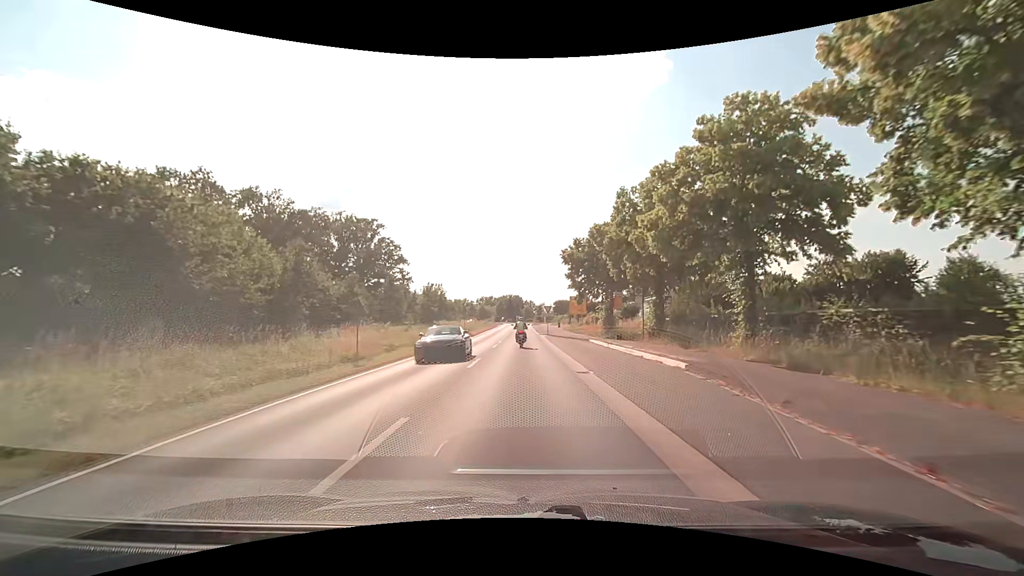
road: secondary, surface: asphalt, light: Day
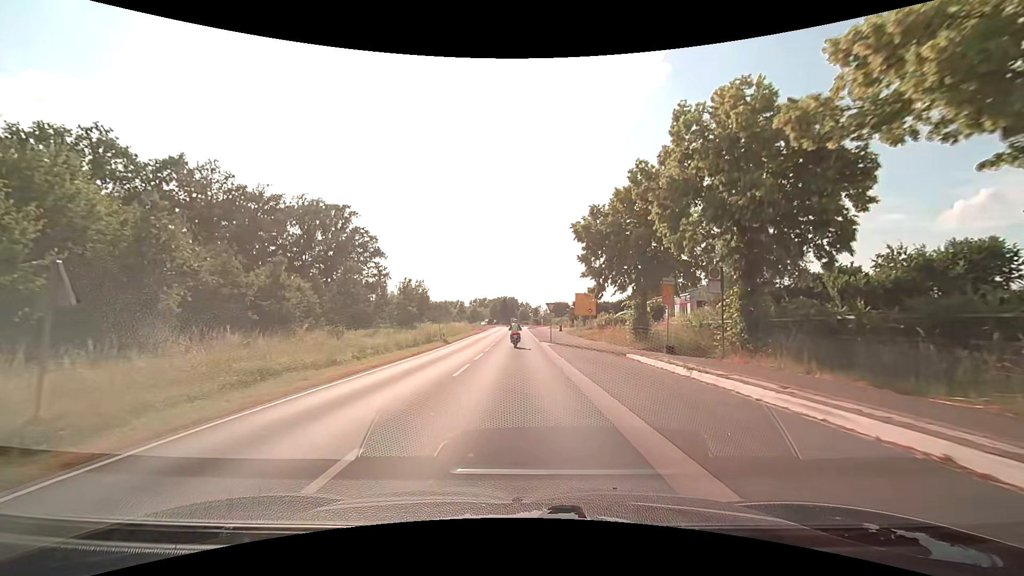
(+0.1, +13.6) m; +1°
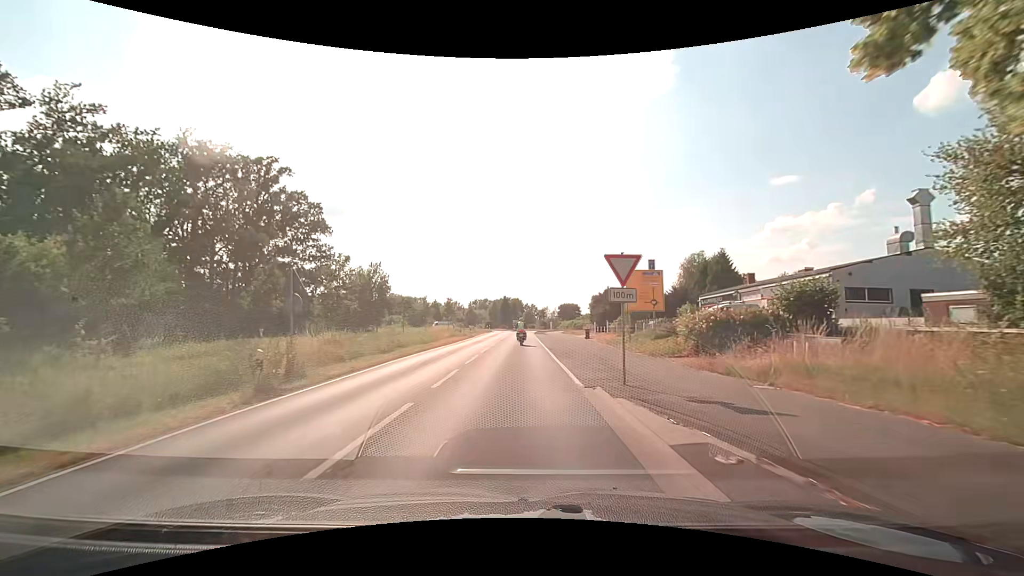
(0.0, +27.0) m; 0°
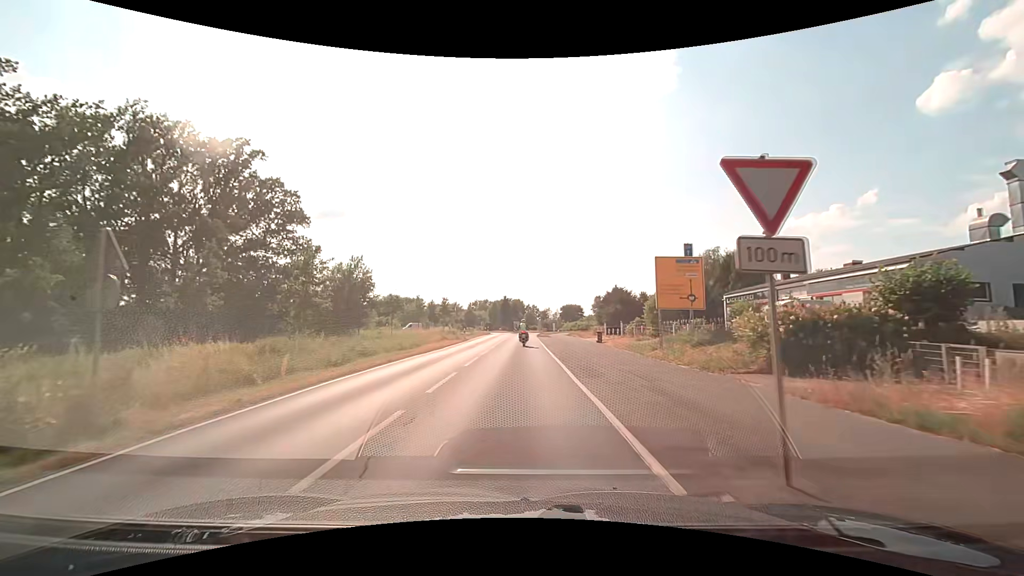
(0.0, +6.8) m; -1°
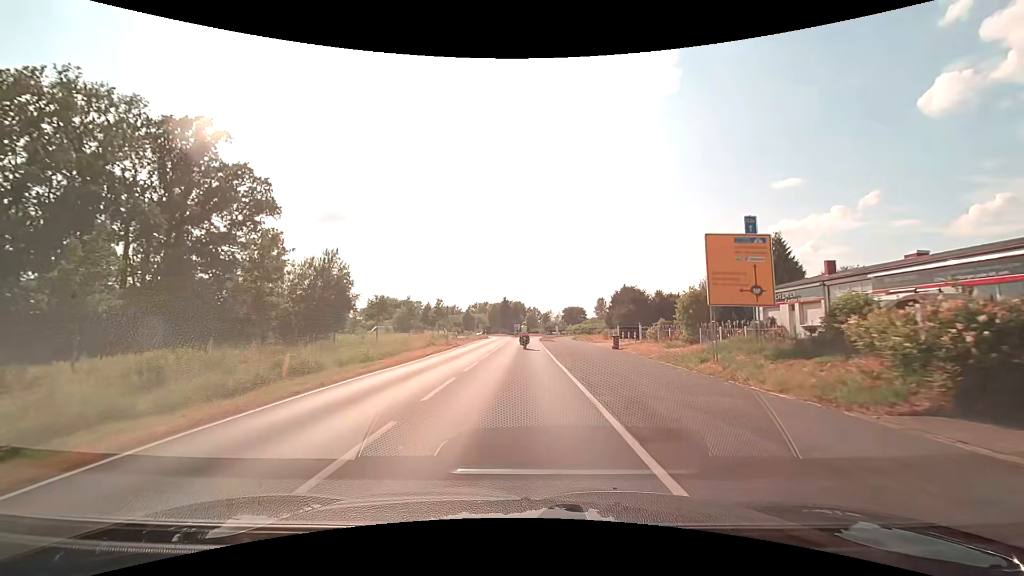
(+0.1, +6.7) m; +1°
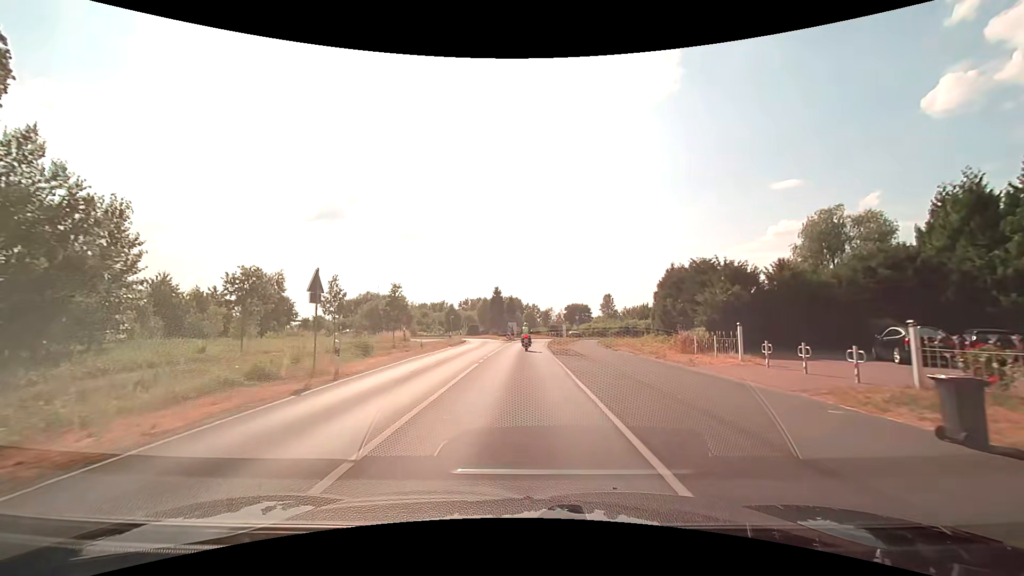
(-0.2, +26.5) m; -1°
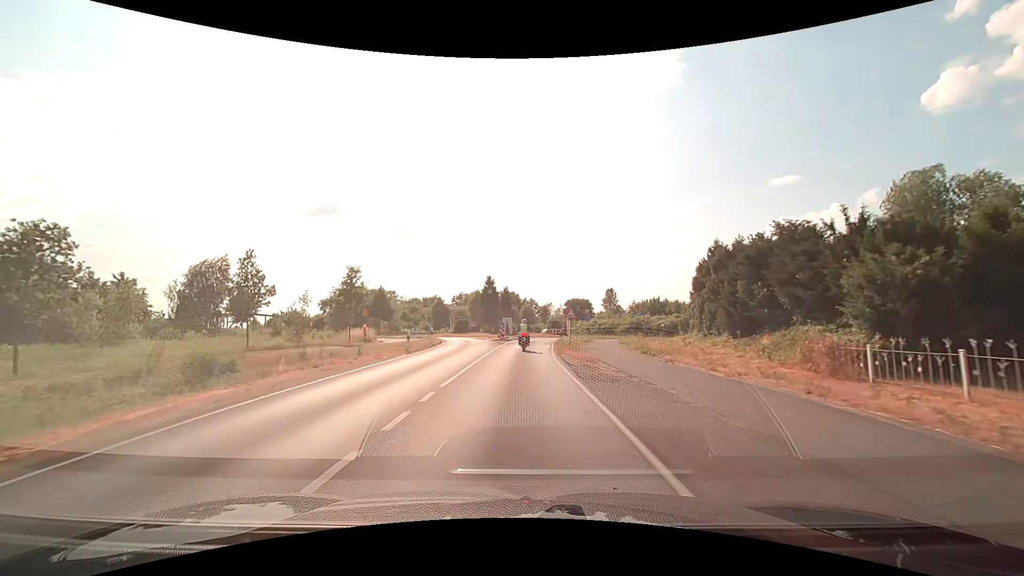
(+0.2, +12.9) m; +1°
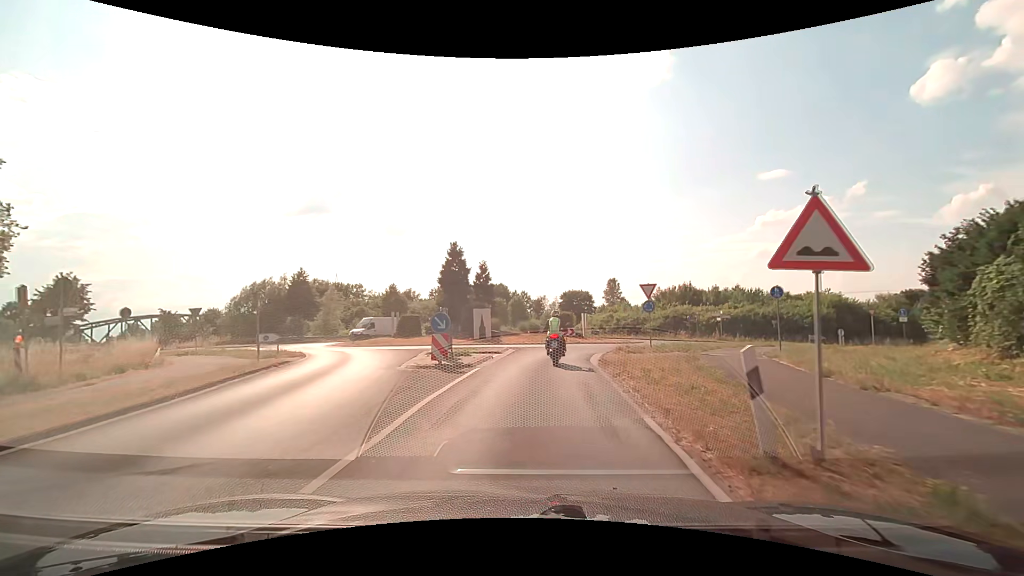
(+0.2, +28.2) m; +1°
(0, +10) (+1, +20) (+4, +29) (+10, +38) (+12, +47) (+10, +57) (+4, +65) (+1, +74) (+1, +84) (+2, +94) m
